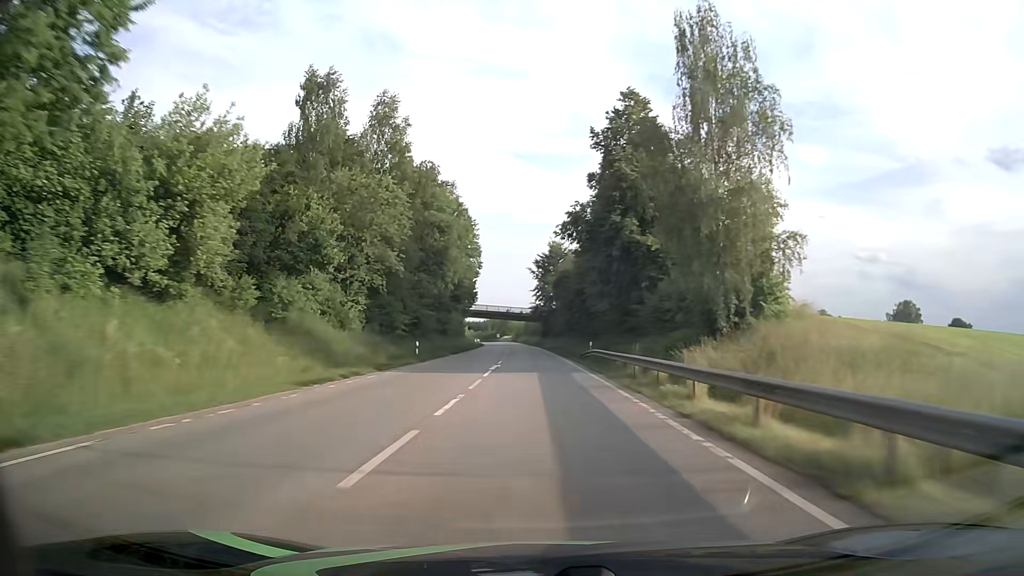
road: primary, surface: asphalt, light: Day
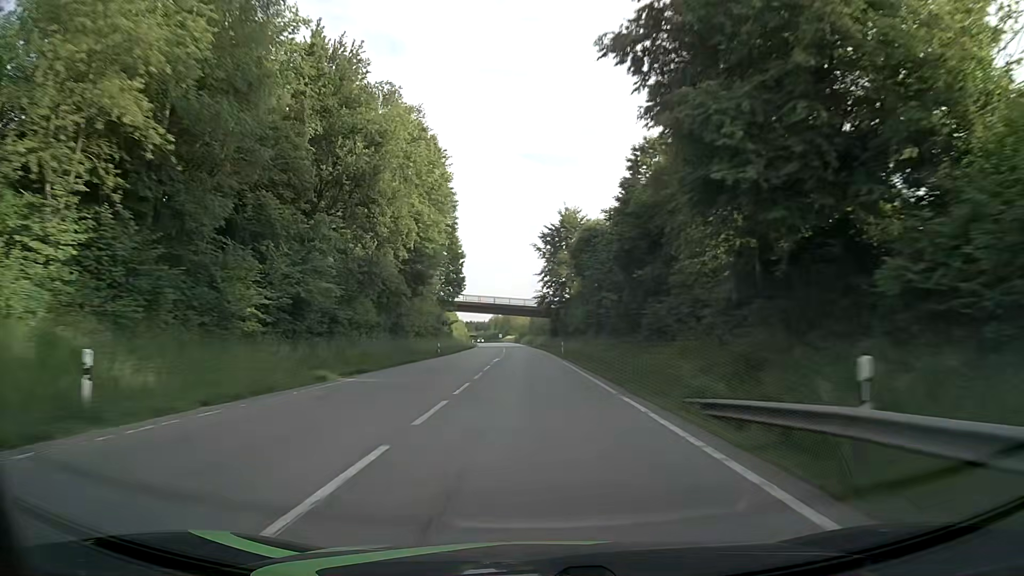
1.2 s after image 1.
(-0.1, +31.6) m; -1°
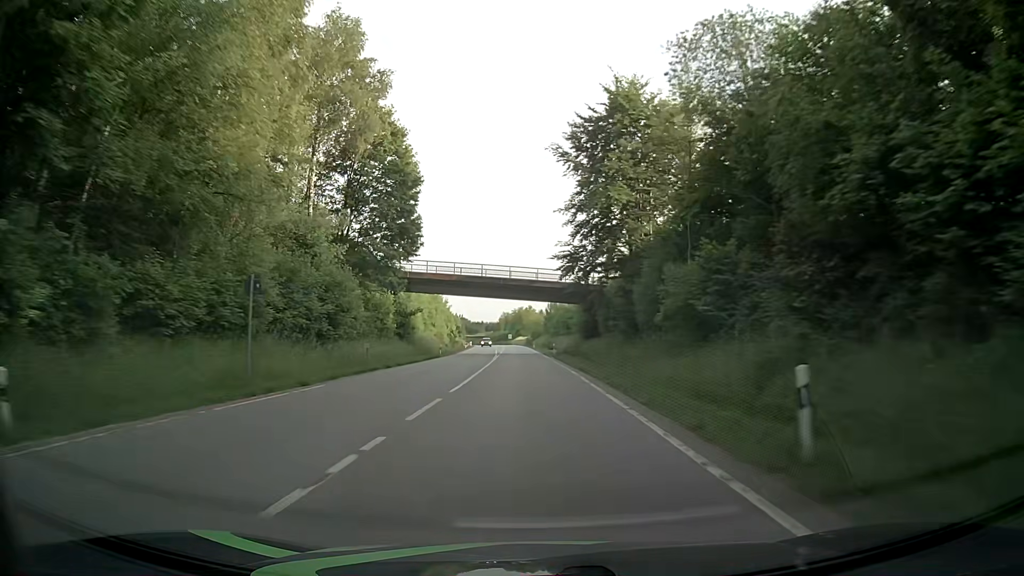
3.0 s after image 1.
(-0.5, +47.4) m; -1°
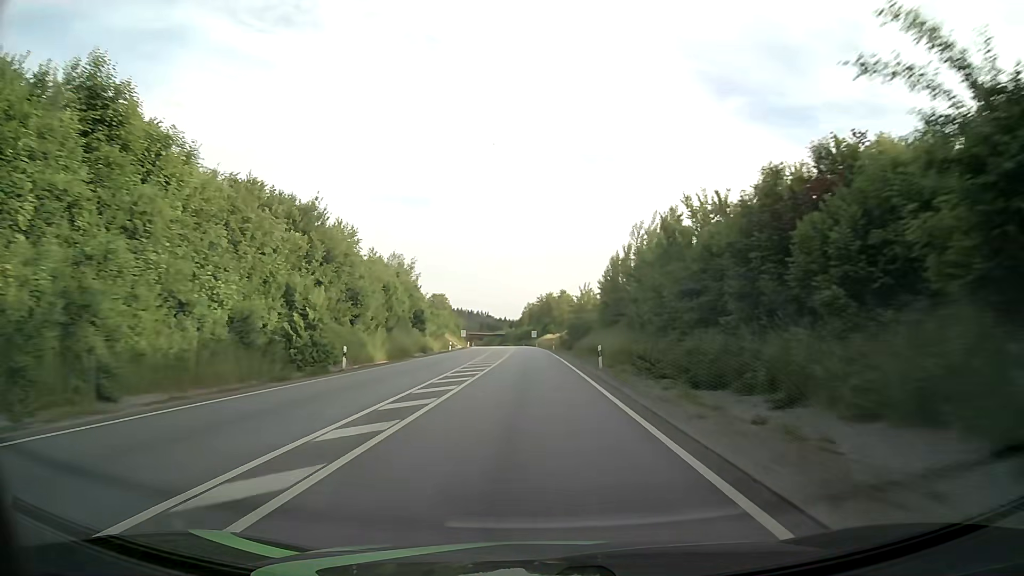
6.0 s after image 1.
(-1.5, +79.1) m; -2°
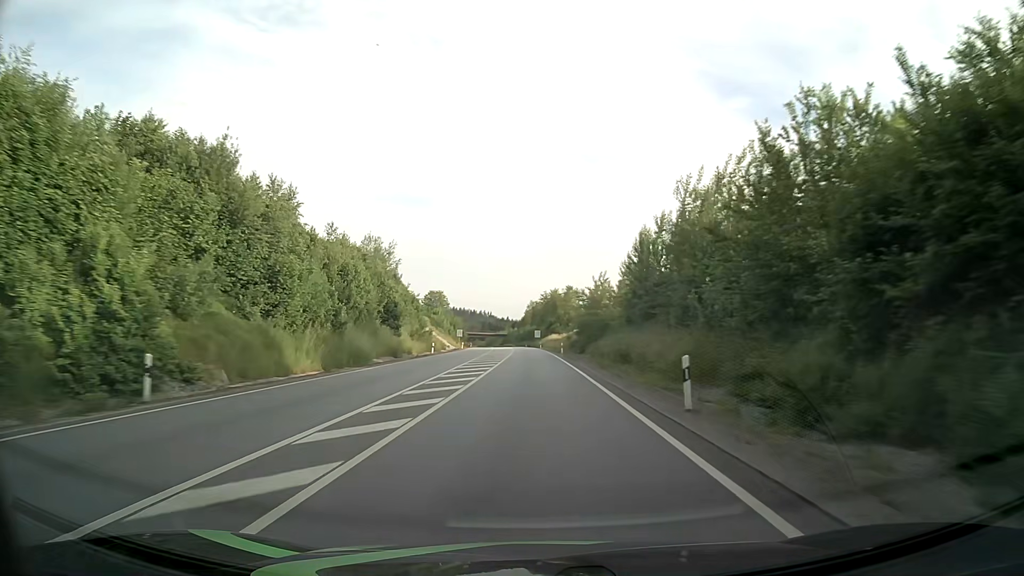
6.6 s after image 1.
(-0.1, +15.8) m; 0°
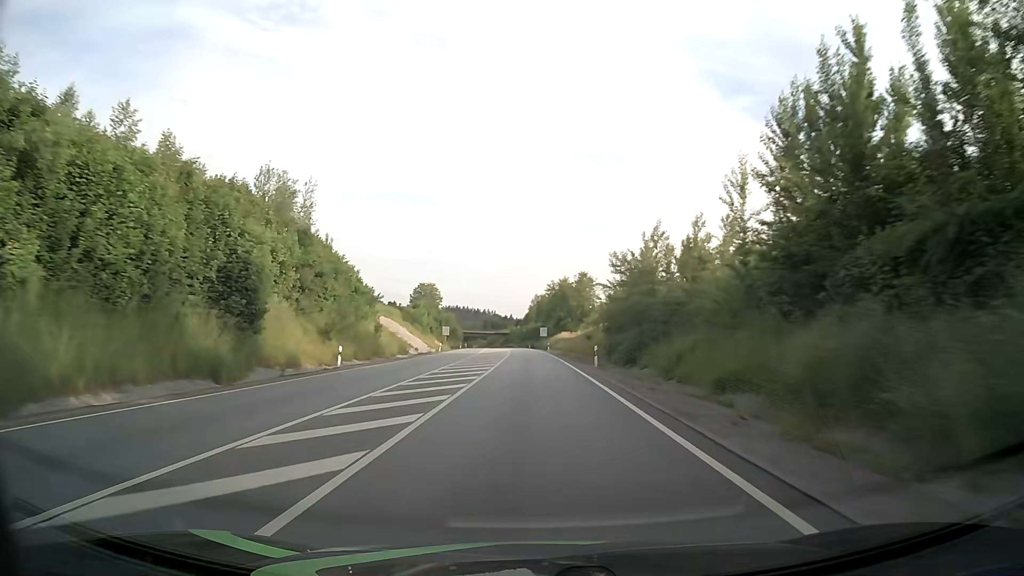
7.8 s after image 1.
(-0.1, +31.6) m; 0°
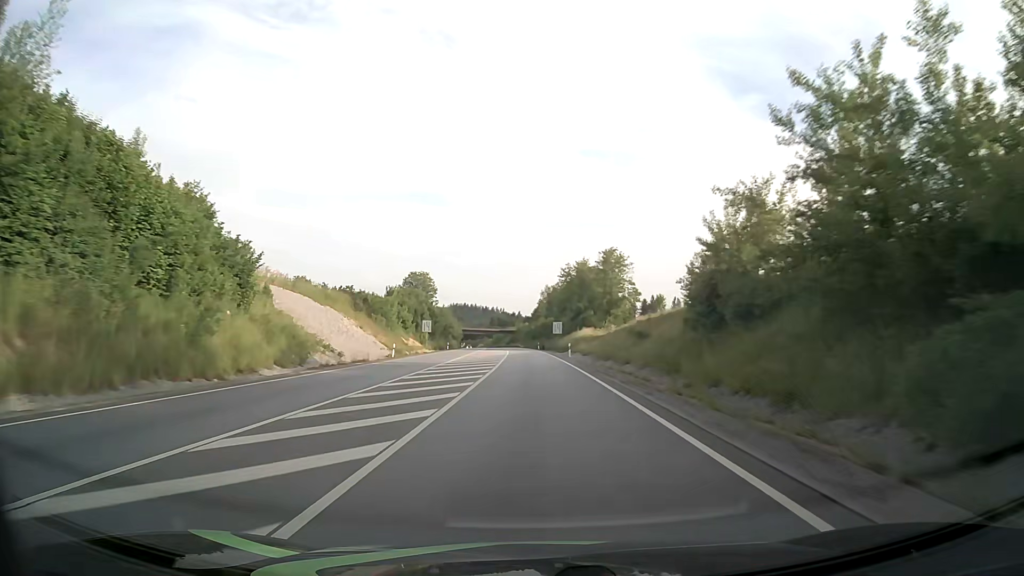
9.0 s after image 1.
(-0.3, +31.6) m; -1°
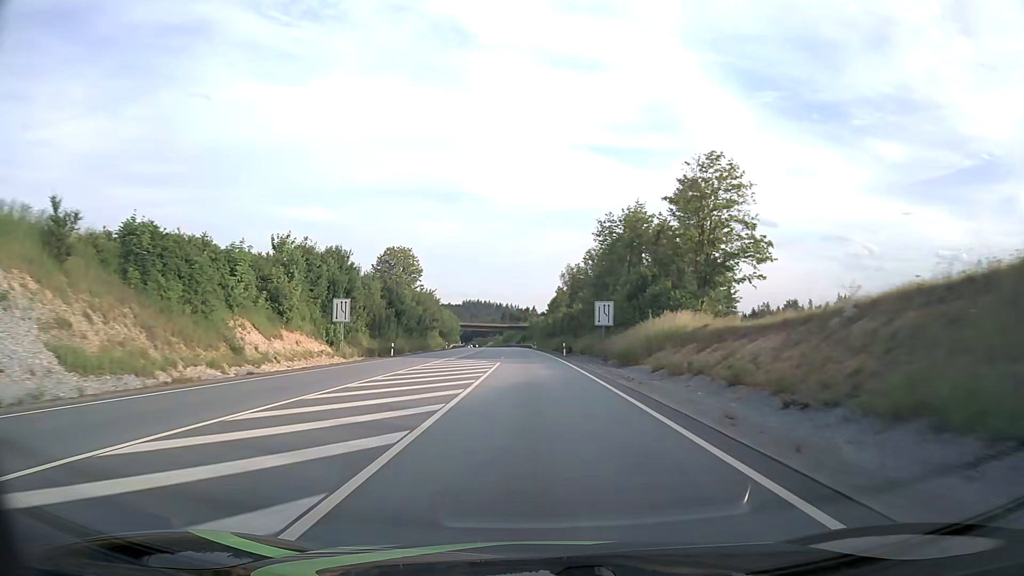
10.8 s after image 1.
(-0.6, +47.5) m; -1°
(0, +10) (0, +20) (0, +30) (0, +40) (-1, +50) (-1, +60) (-1, +70) (-2, +80) (-2, +90) (-3, +100) m
